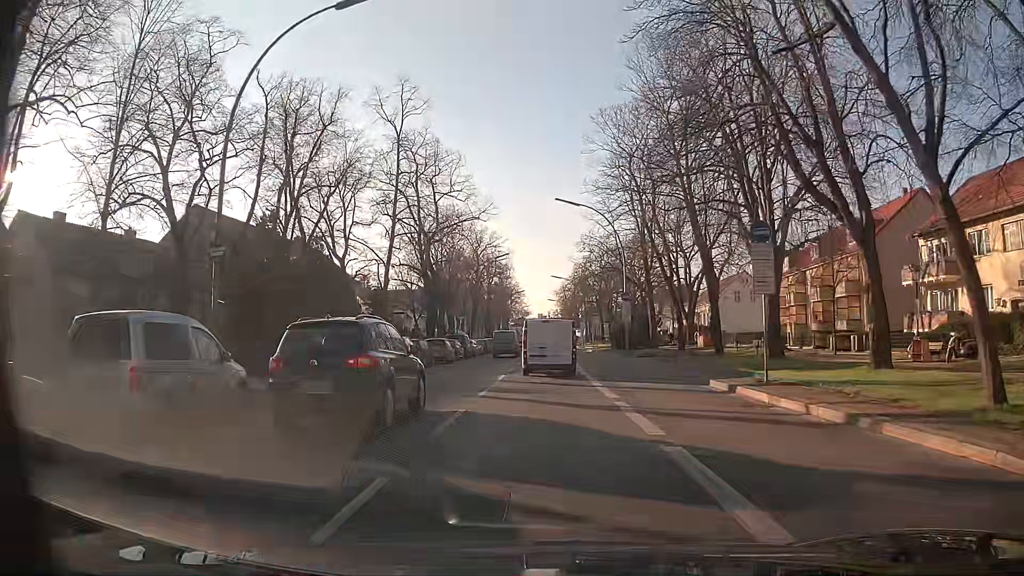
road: primary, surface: asphalt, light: Day
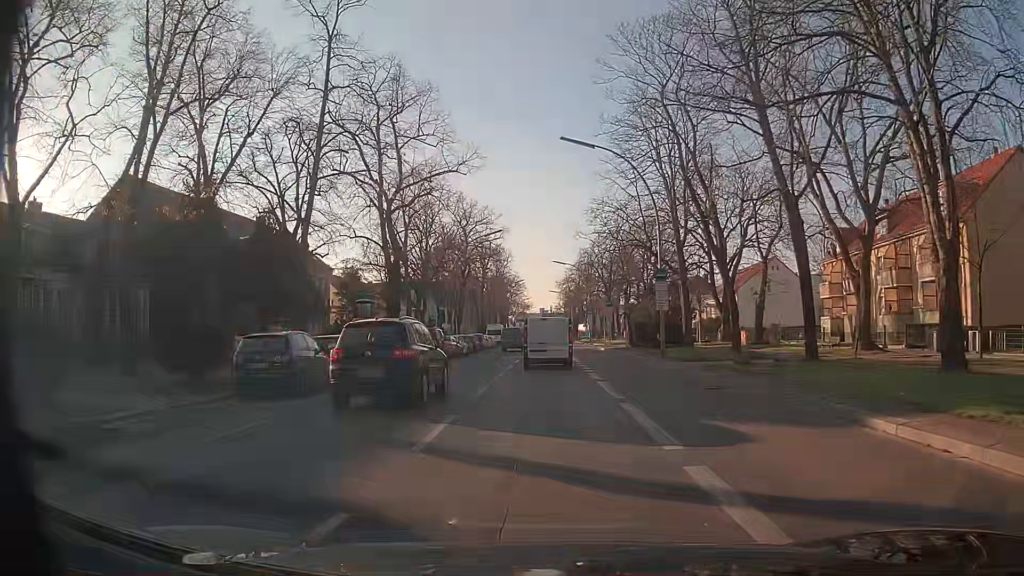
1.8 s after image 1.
(0.0, +13.3) m; 0°
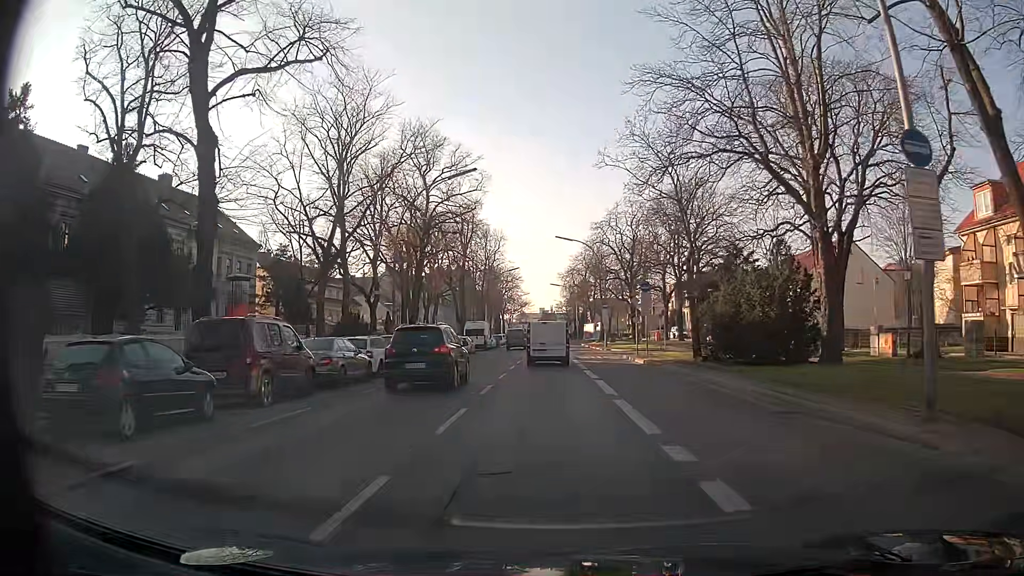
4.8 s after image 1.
(0.0, +22.8) m; -1°
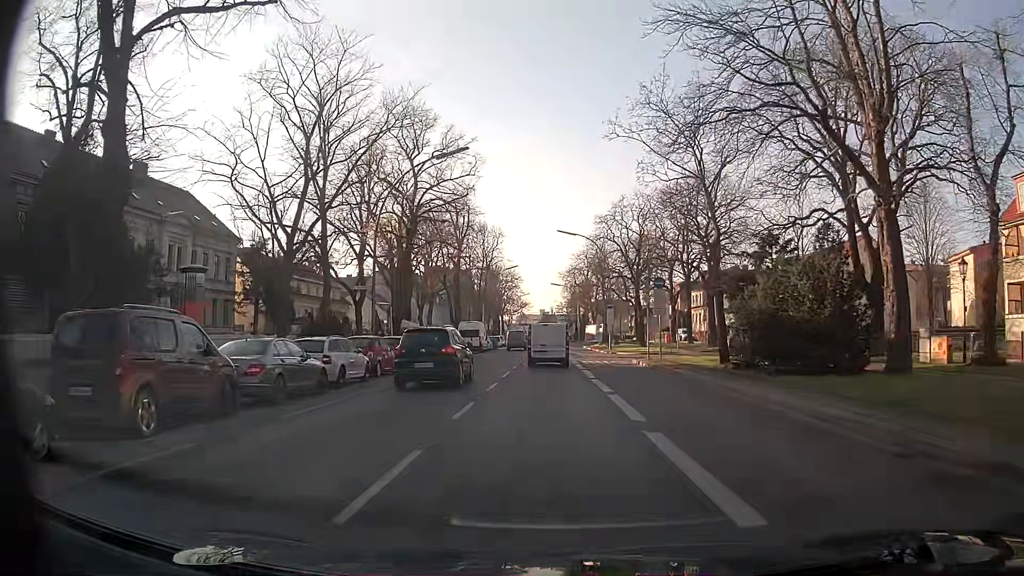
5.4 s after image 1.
(+0.1, +4.6) m; +2°
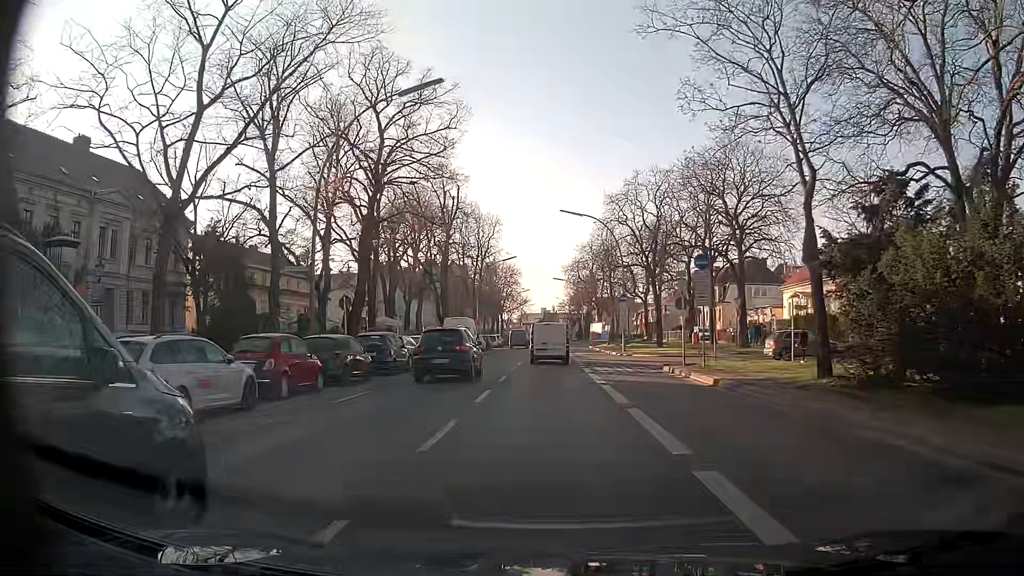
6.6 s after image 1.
(-0.2, +9.1) m; -1°
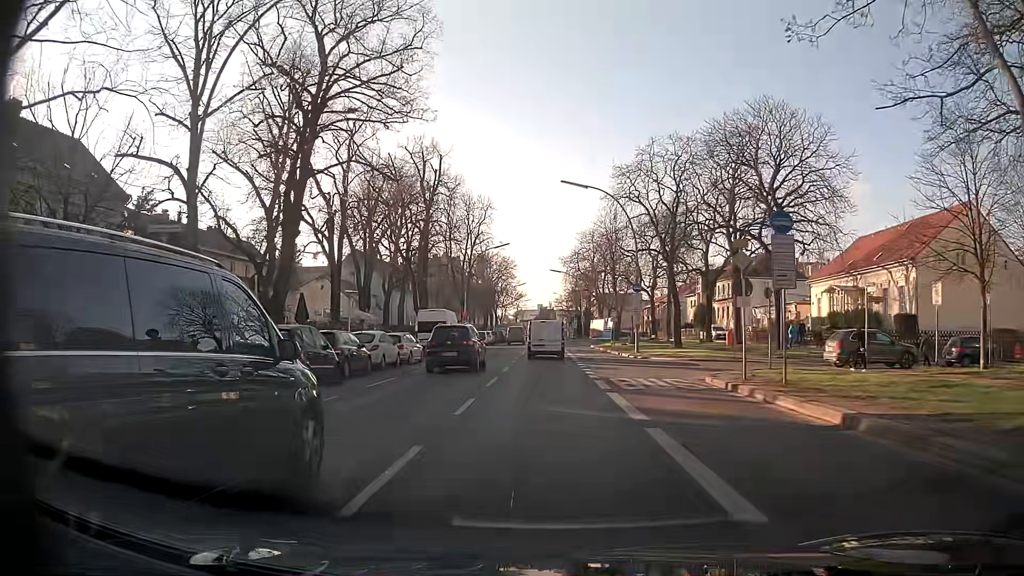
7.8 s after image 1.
(-0.1, +8.9) m; 0°
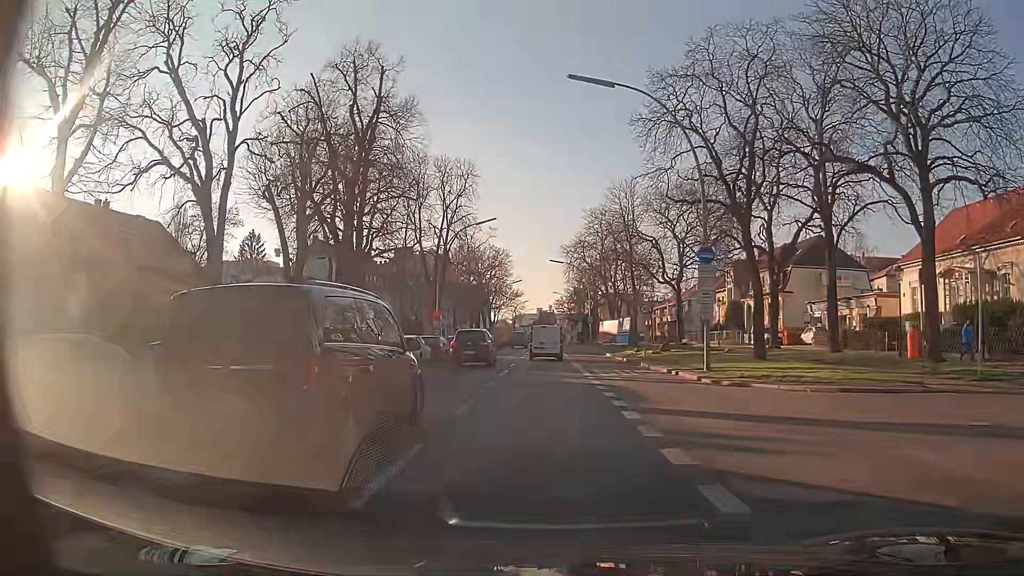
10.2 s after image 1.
(-0.1, +17.9) m; 0°
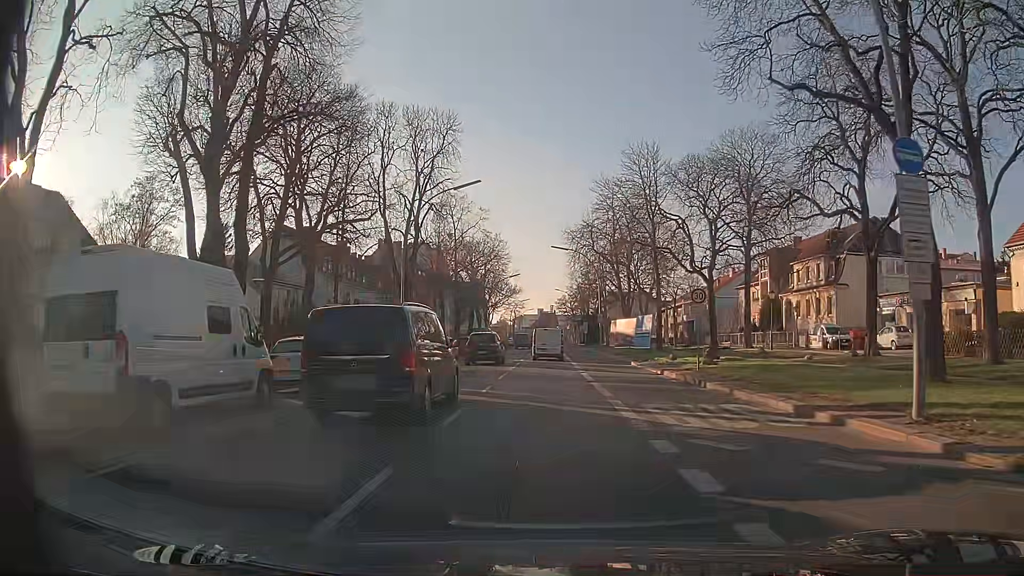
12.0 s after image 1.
(0.0, +13.5) m; 0°
(0, +10) (0, +20) (0, +30) (0, +40) (0, +50) (0, +60) (0, +70) (0, +80) (0, +90) (0, +100) m
